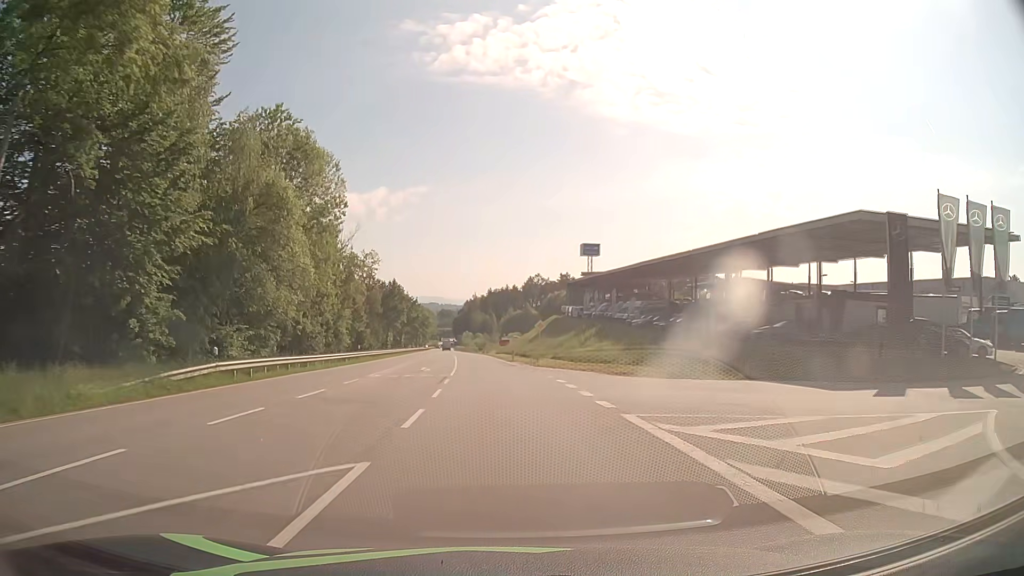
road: secondary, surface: asphalt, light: Day
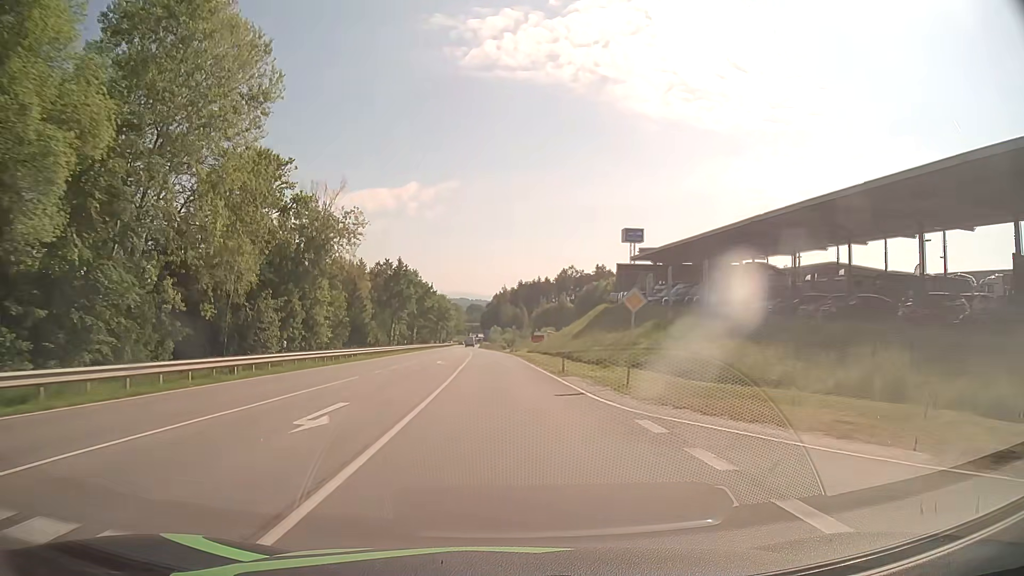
(-0.5, +25.1) m; -2°
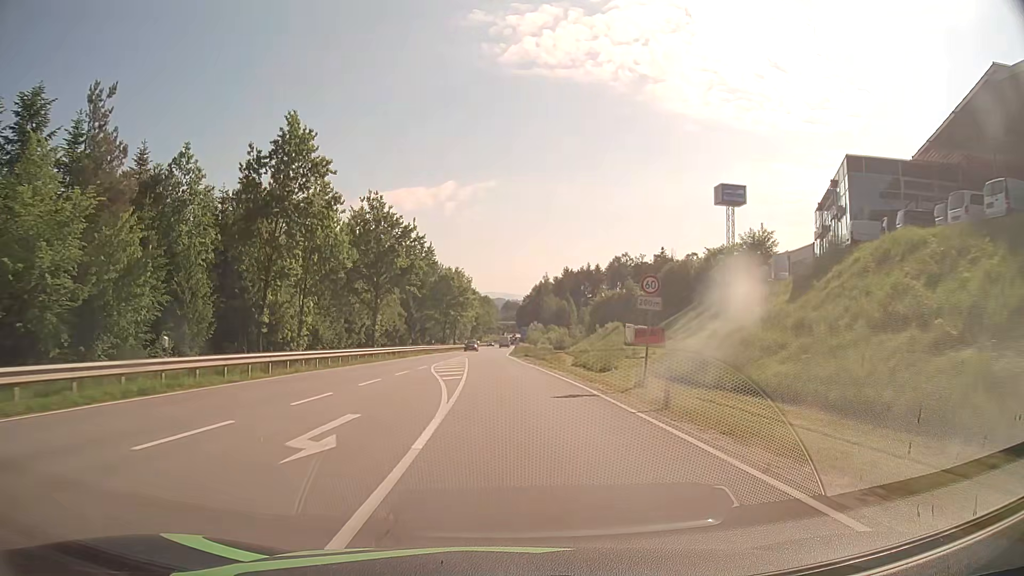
(-2.1, +62.7) m; -3°
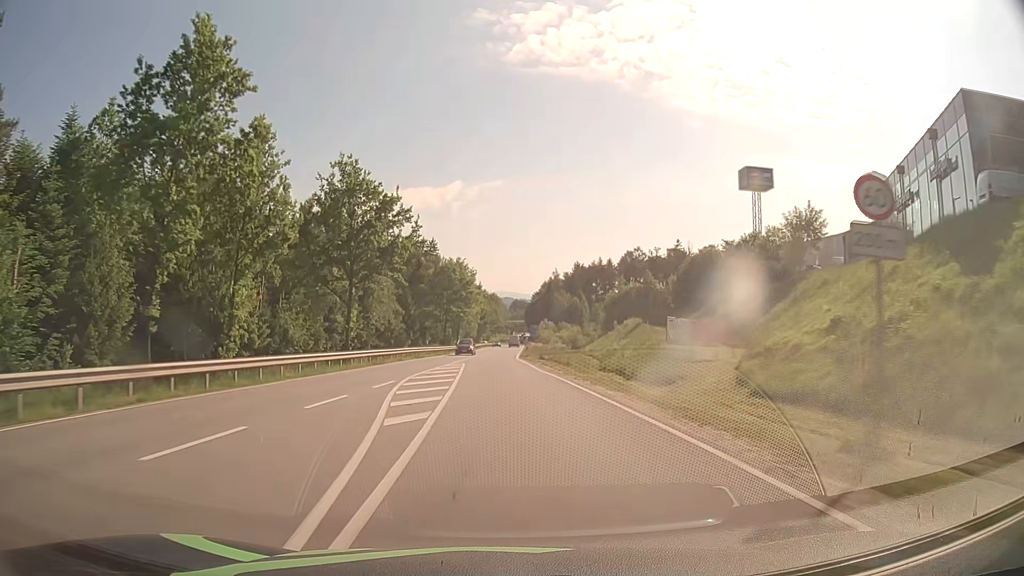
(-0.1, +12.5) m; -1°
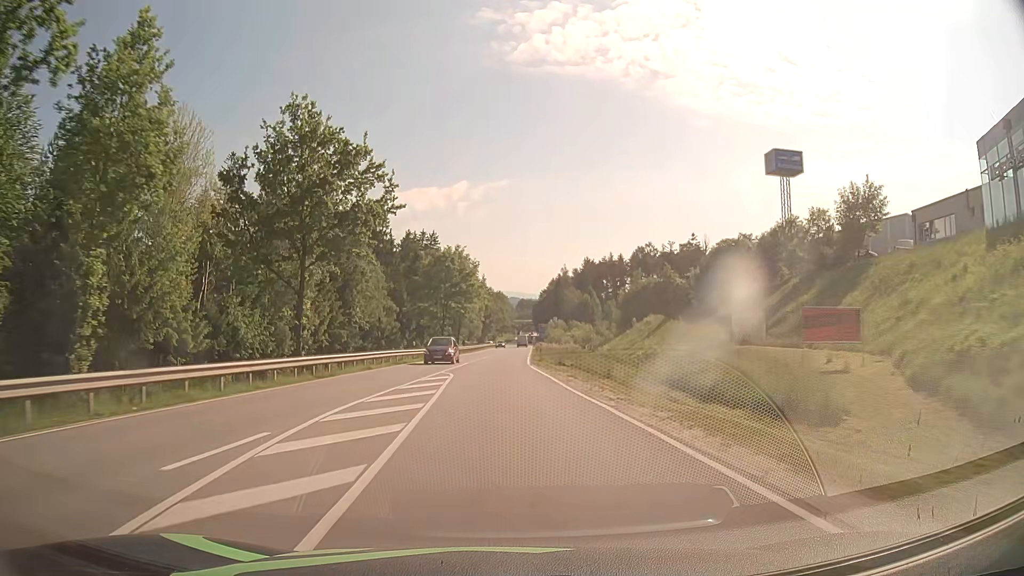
(-0.1, +12.3) m; -1°
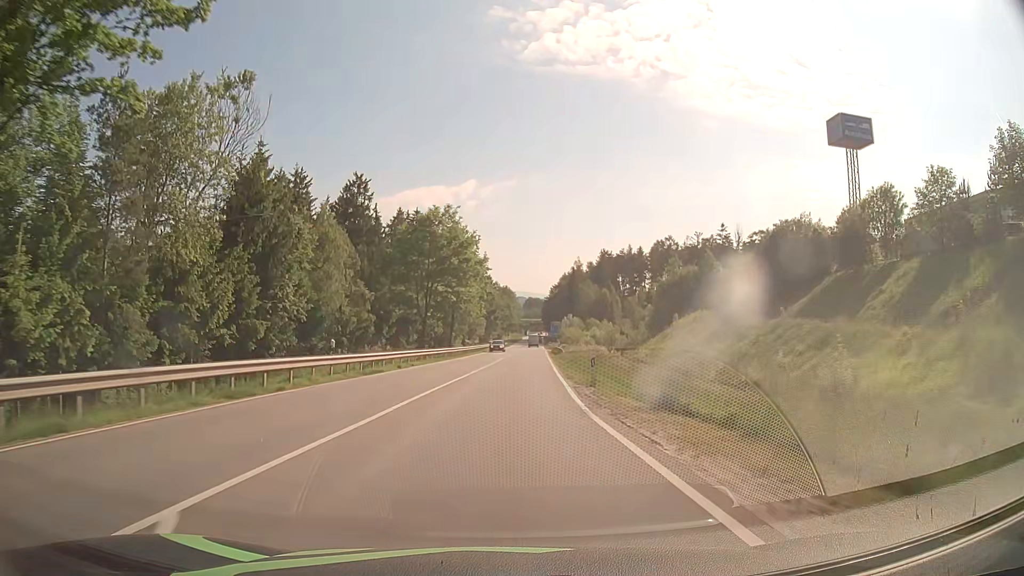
(-0.2, +23.8) m; -1°
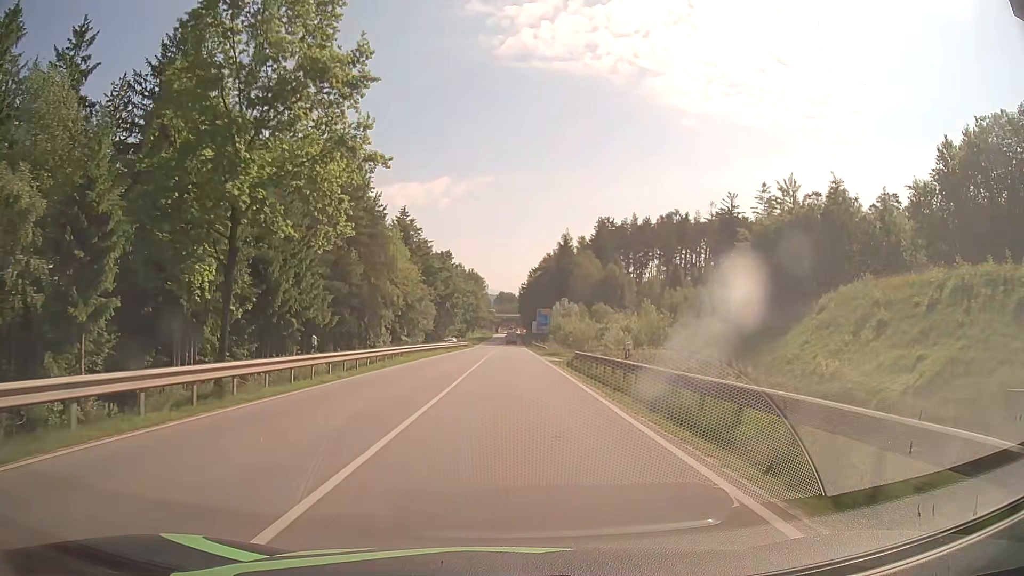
(+1.5, +54.7) m; +2°
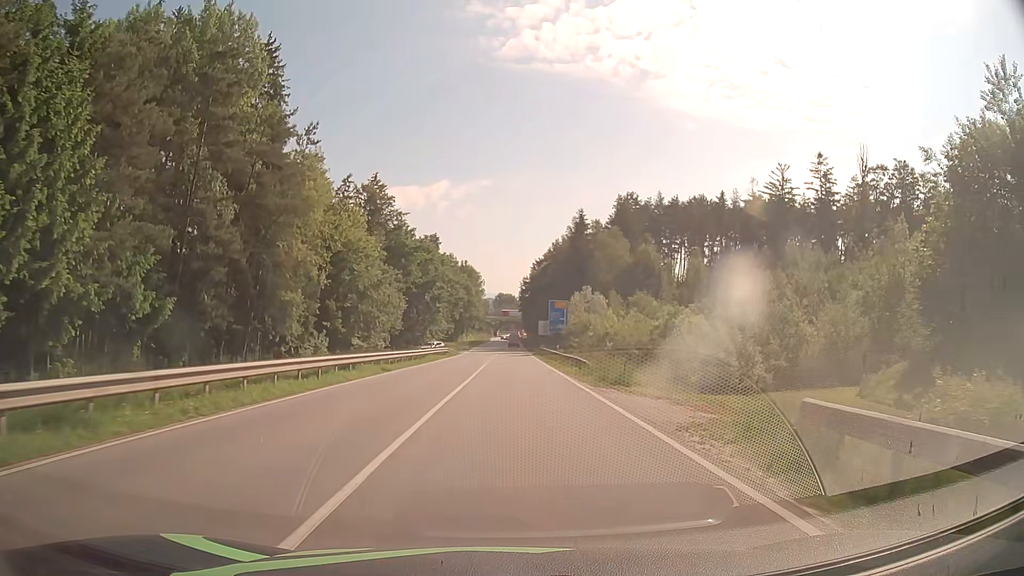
(+0.1, +29.7) m; 0°
(0, +10) (0, +20) (0, +30) (0, +40) (0, +50) (0, +60) (0, +70) (0, +80) (+1, +90) (+1, +100) m
